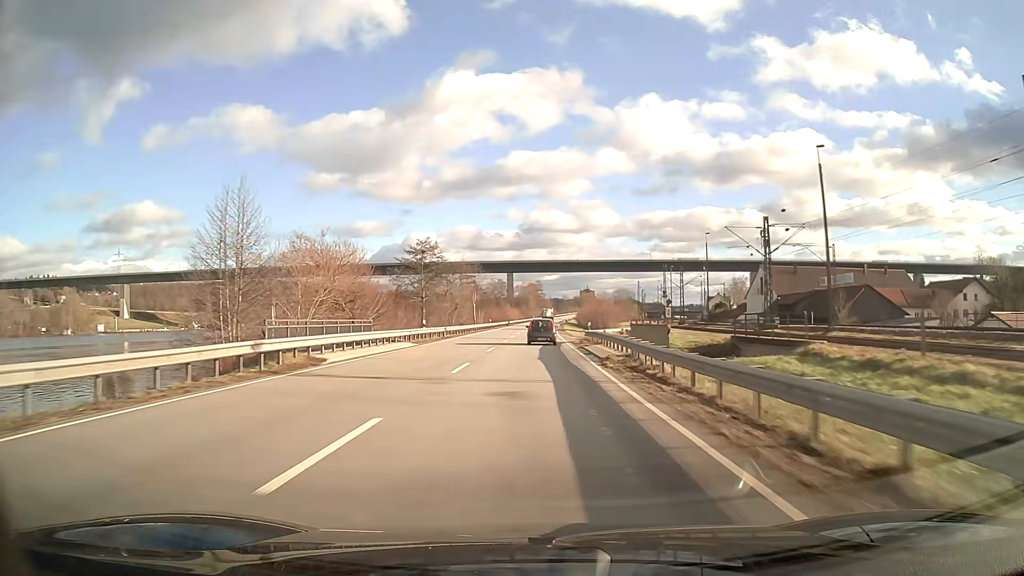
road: primary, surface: asphalt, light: Day
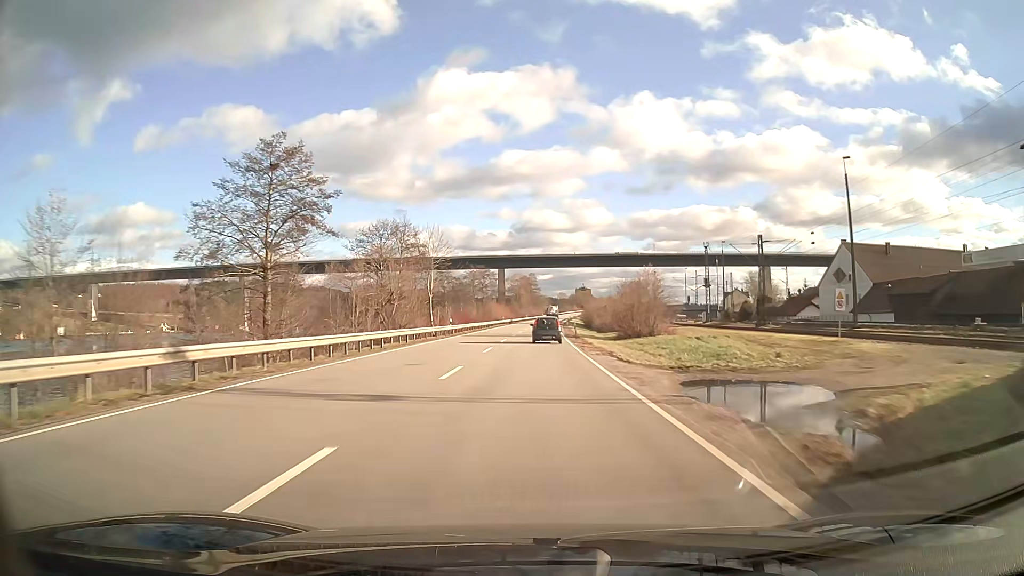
(+0.2, +38.5) m; 0°
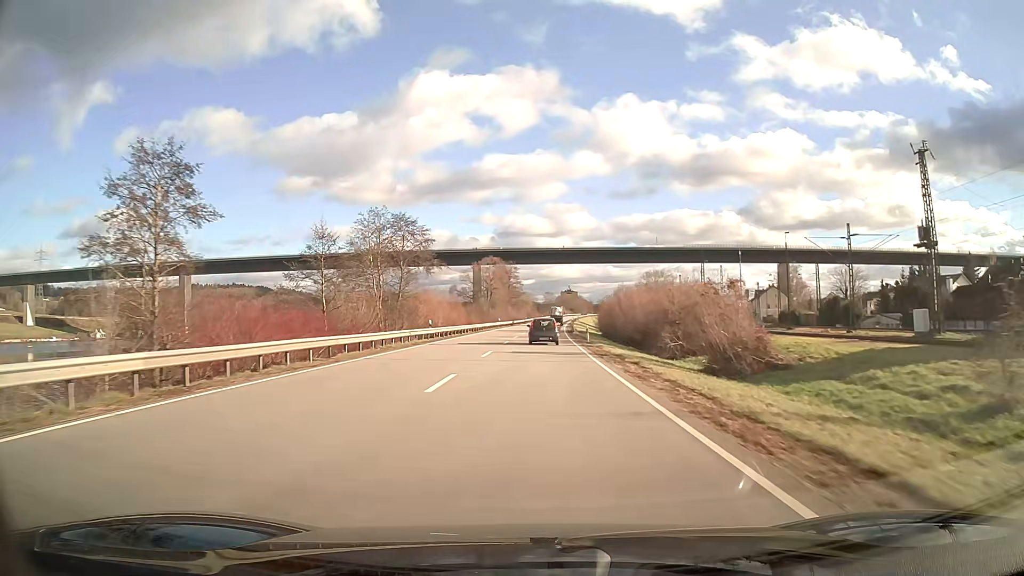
(+0.8, +62.8) m; +2°
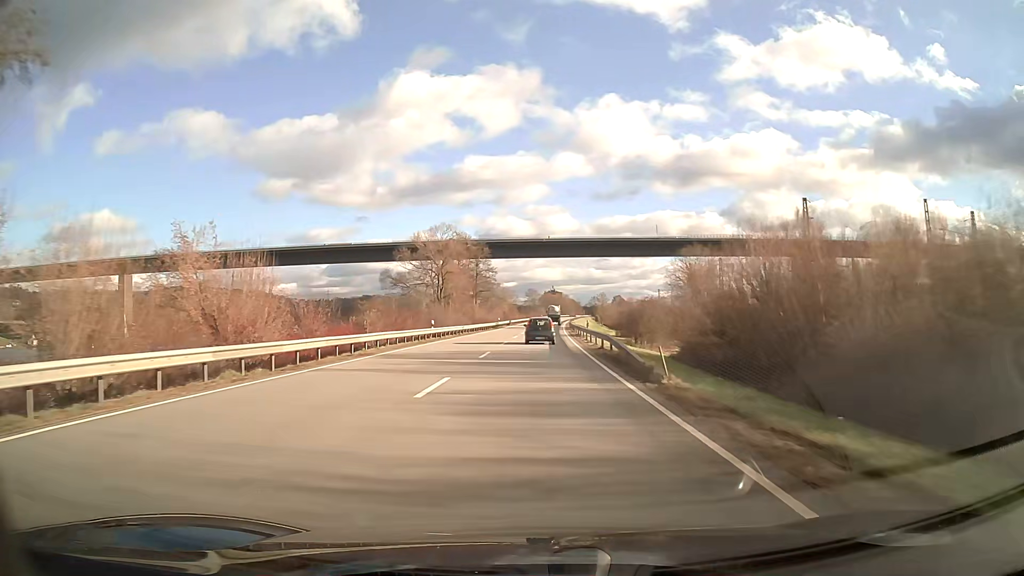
(+0.7, +49.1) m; +2°
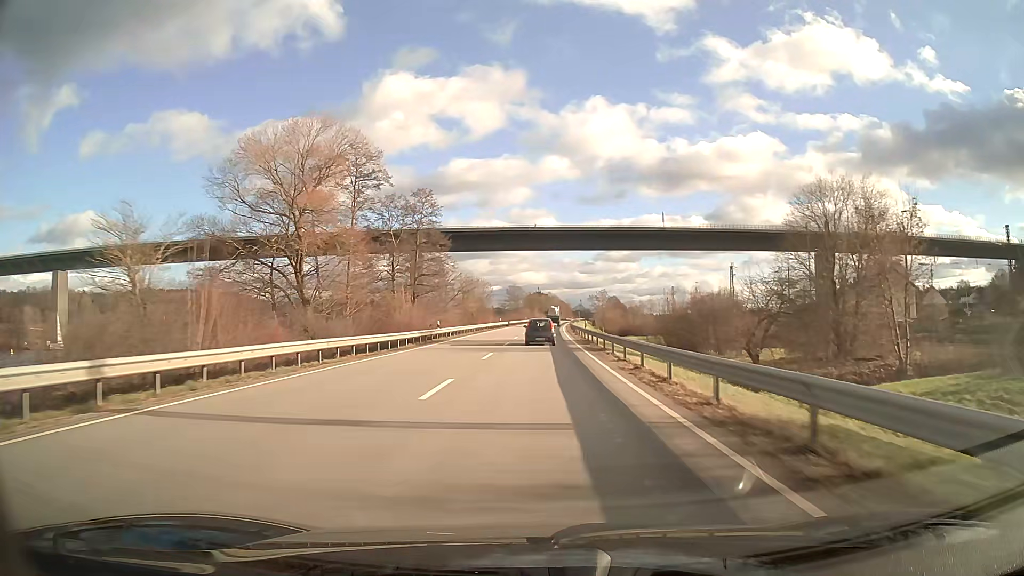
(+0.5, +48.3) m; +1°
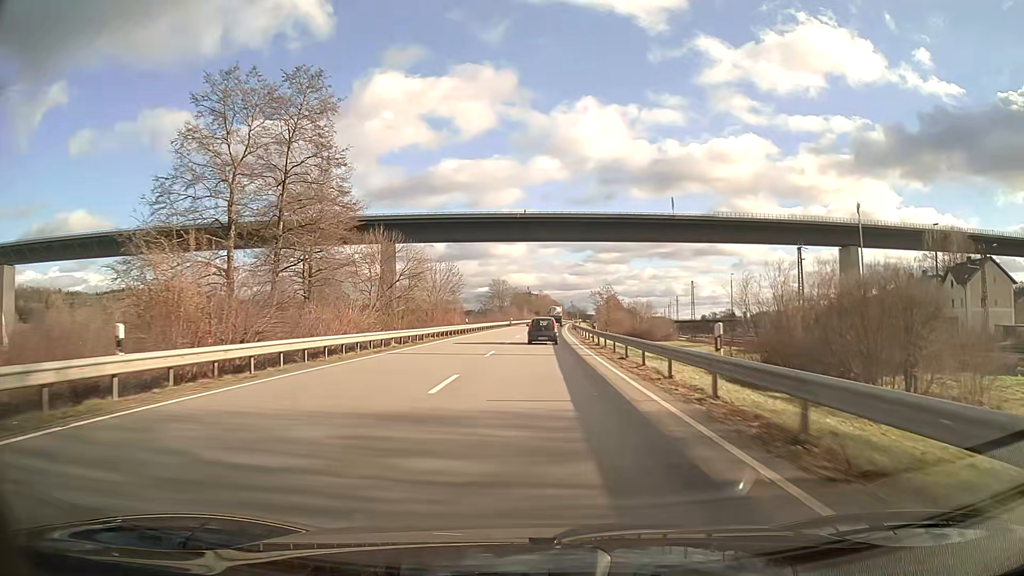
(+0.3, +35.7) m; +1°
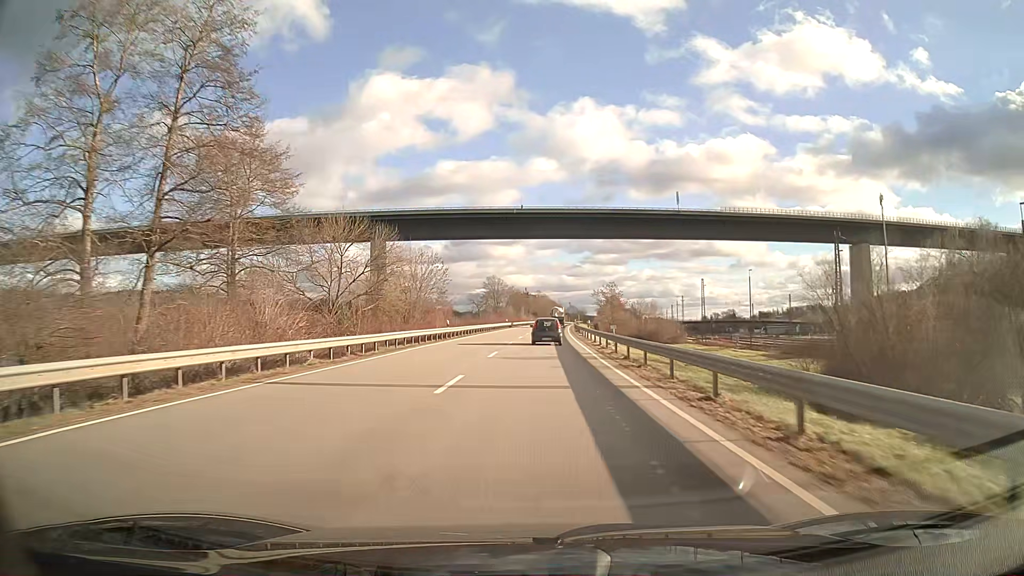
(0.0, +11.8) m; 0°
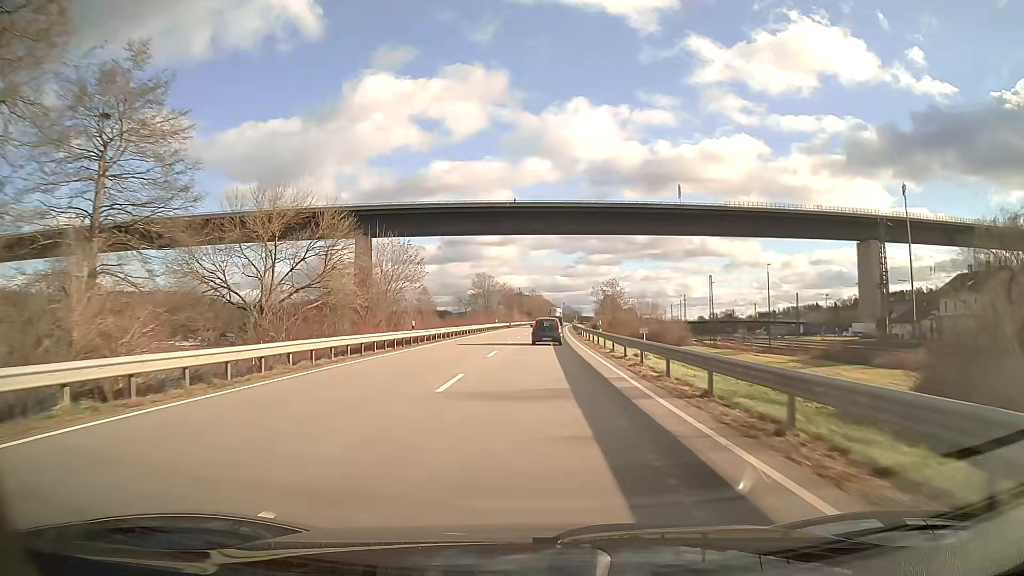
(+0.1, +11.8) m; 0°
